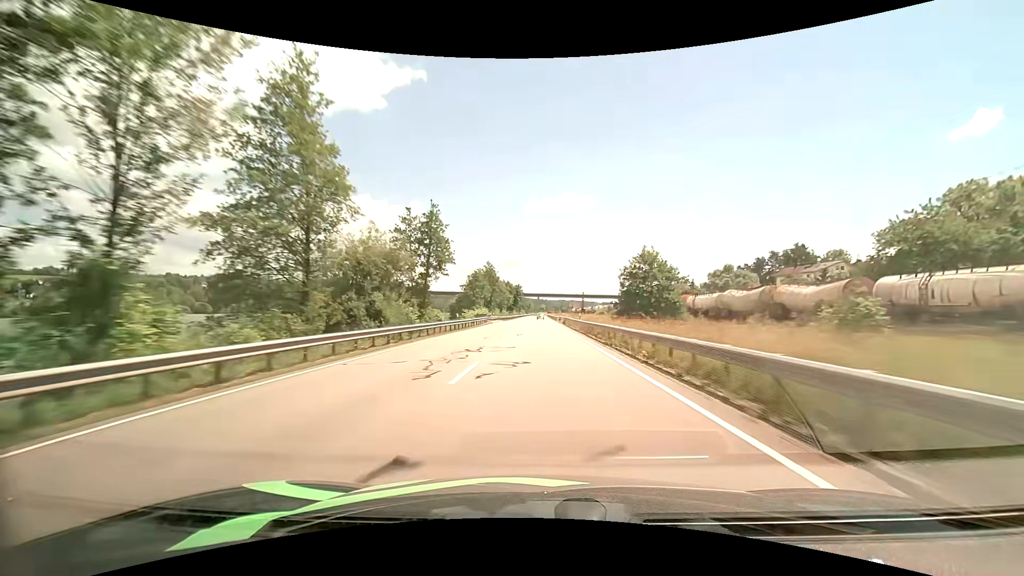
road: primary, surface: asphalt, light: Day
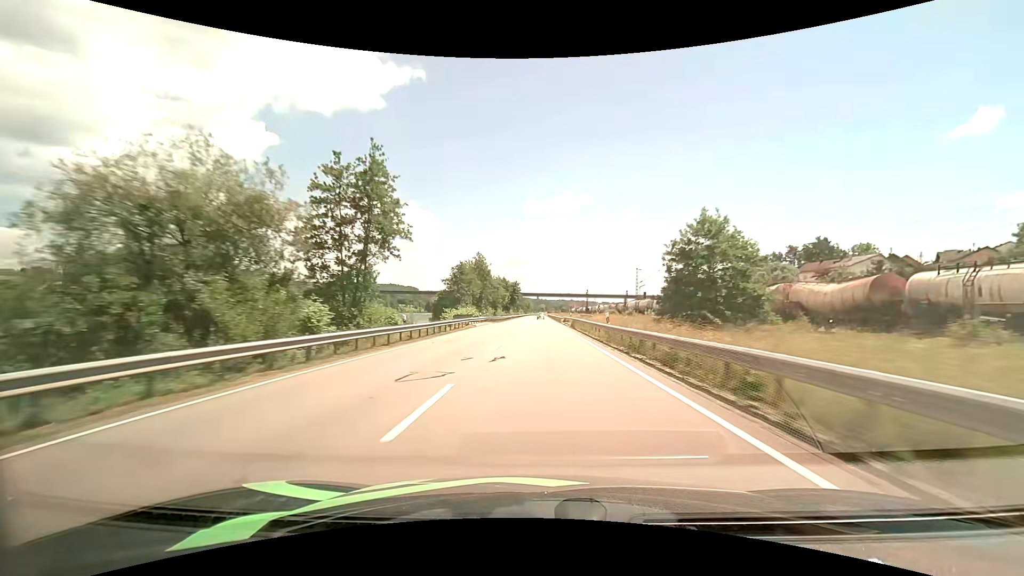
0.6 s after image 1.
(0.0, +16.0) m; 0°
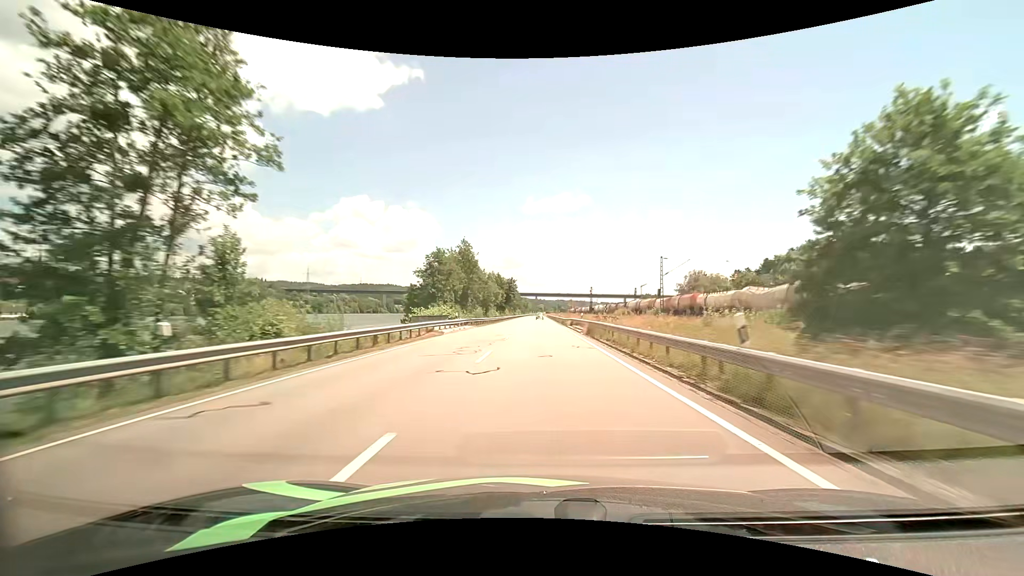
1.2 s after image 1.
(0.0, +15.8) m; 0°
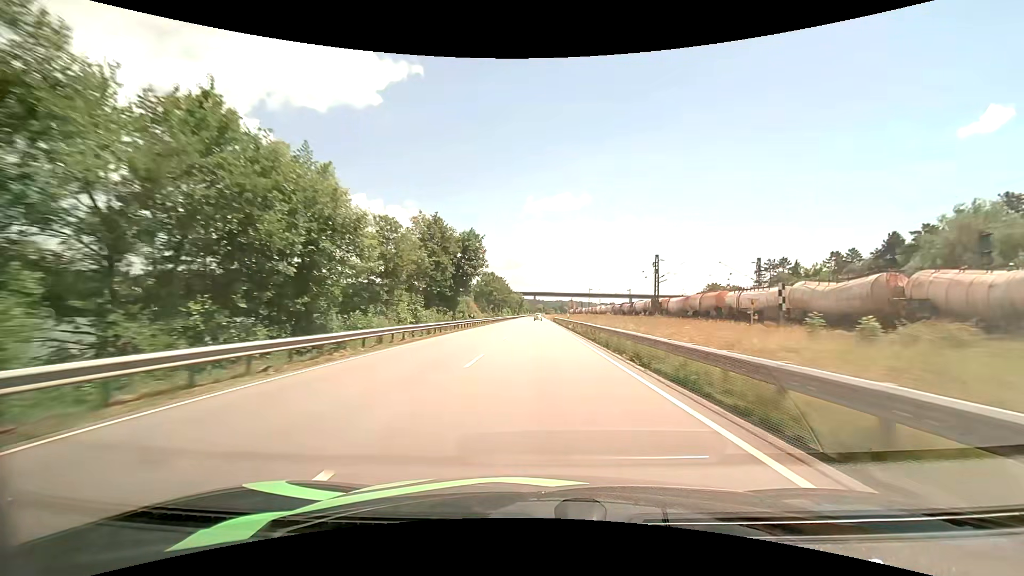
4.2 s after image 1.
(+0.3, +77.1) m; 0°
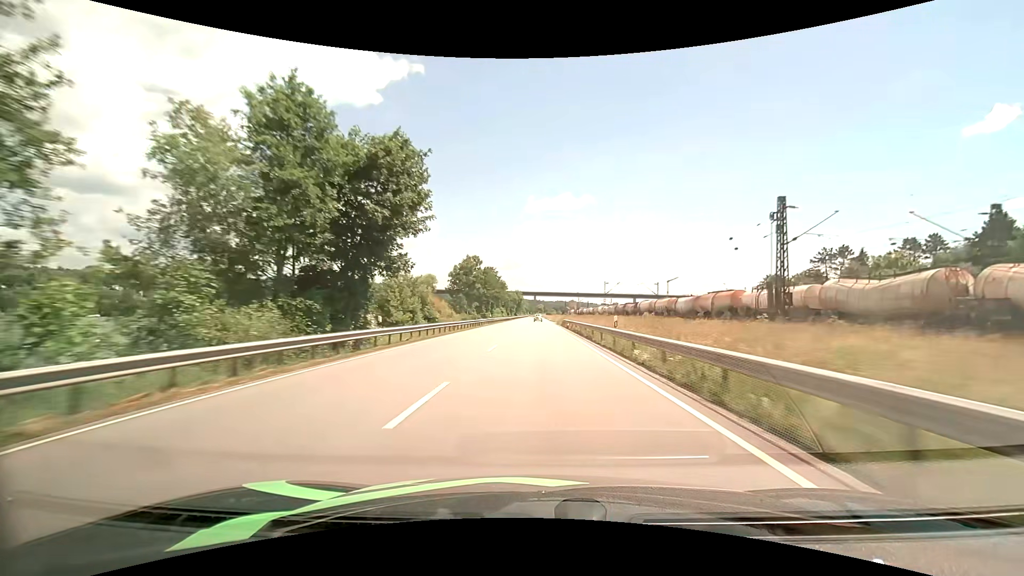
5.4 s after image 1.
(0.0, +30.7) m; 0°
